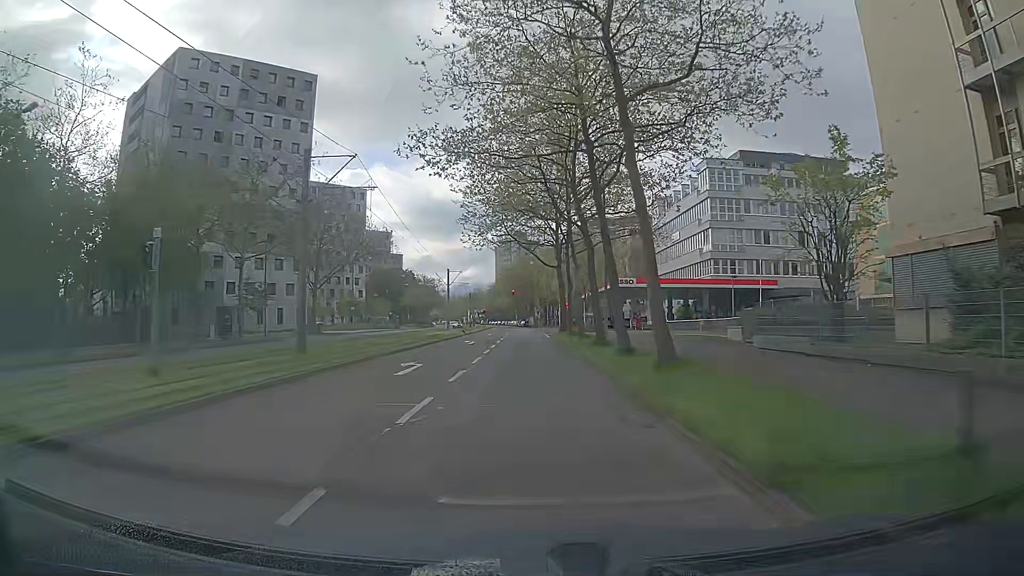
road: tertiary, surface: asphalt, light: Day
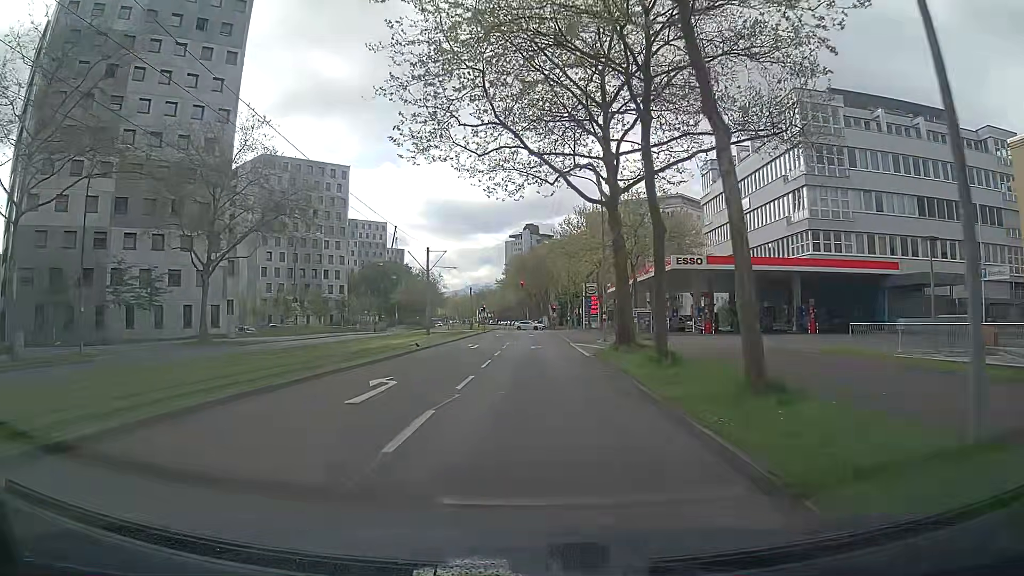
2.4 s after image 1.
(-0.2, +25.3) m; -1°
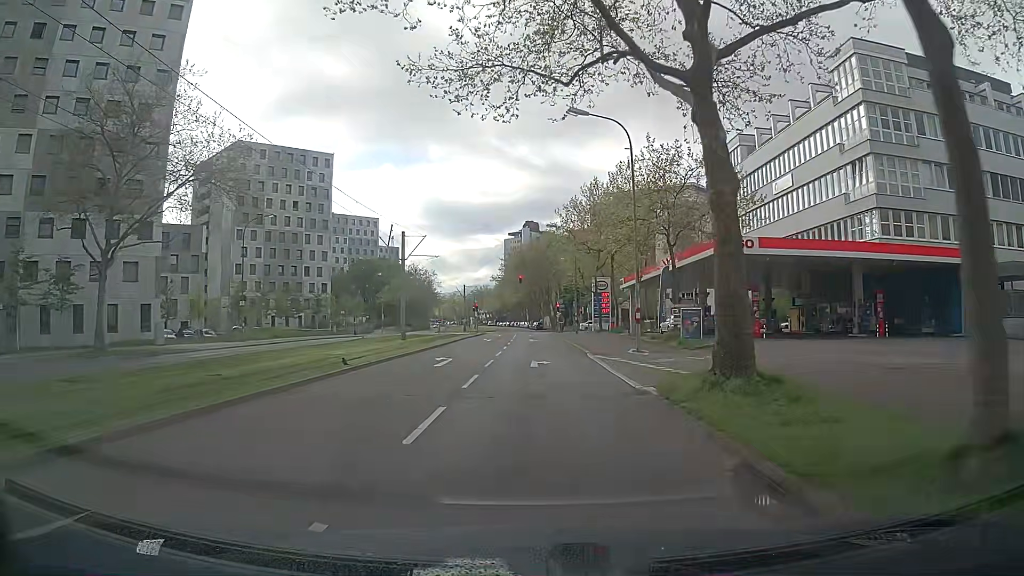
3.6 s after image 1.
(0.0, +11.3) m; +1°
(0, +10) (0, +20) (0, +30) (0, +40) (-1, +50) (-1, +60) (-1, +70) (-2, +80) (-2, +90) (-2, +100) m
